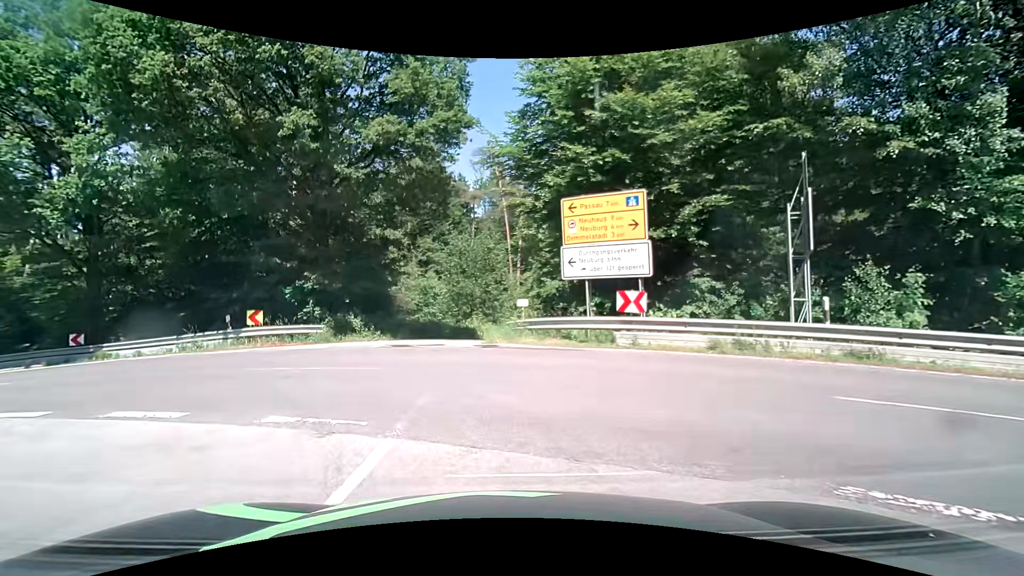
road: tertiary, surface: asphalt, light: Day
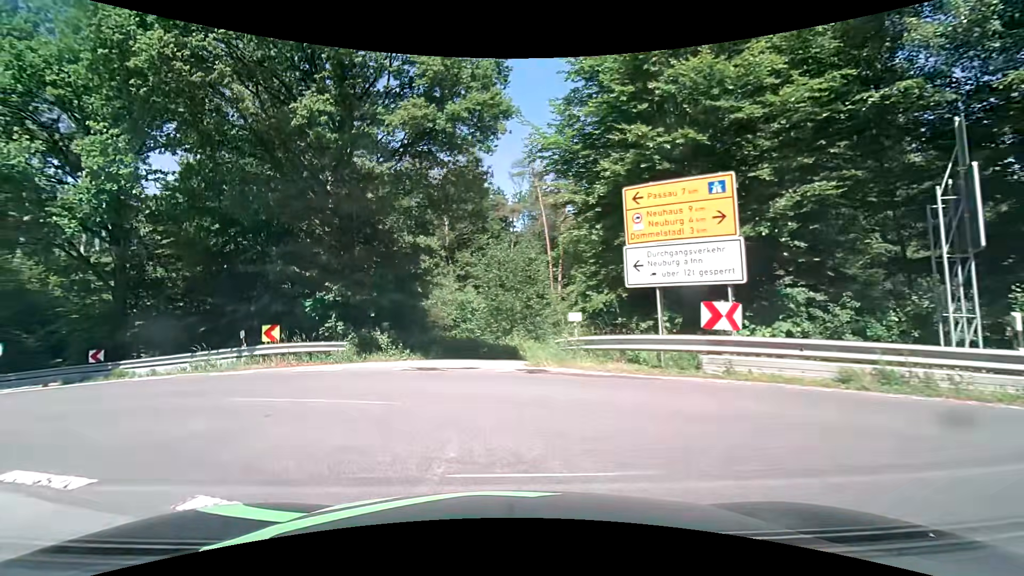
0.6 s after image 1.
(0.0, +2.7) m; -3°
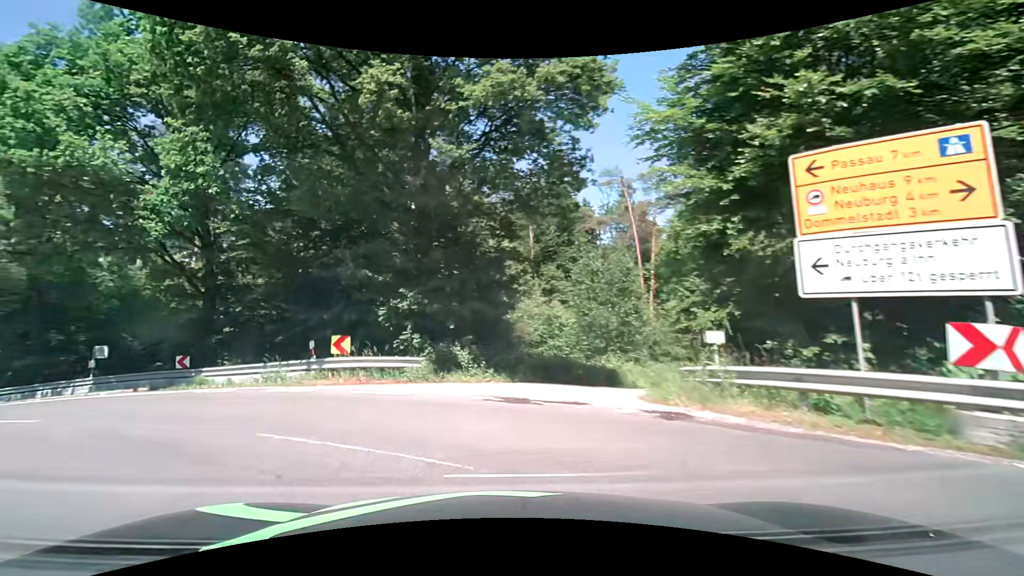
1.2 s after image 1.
(-0.2, +3.0) m; -13°
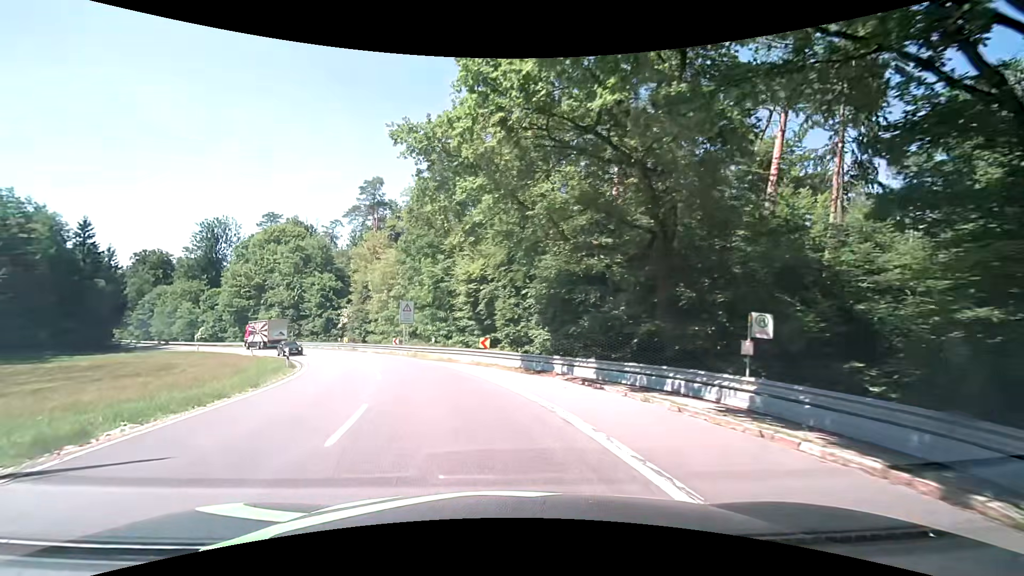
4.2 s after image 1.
(-10.6, +16.0) m; -58°
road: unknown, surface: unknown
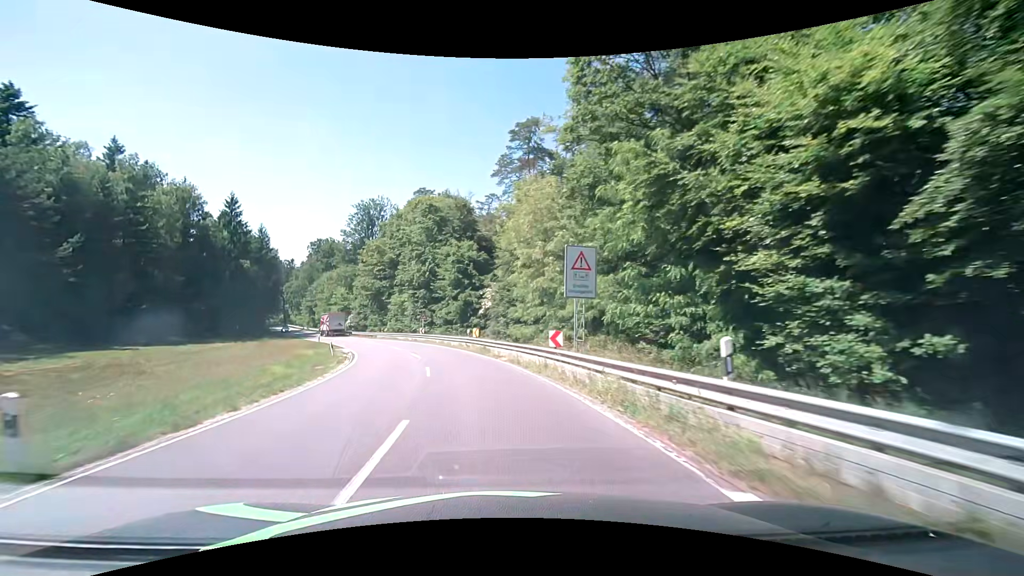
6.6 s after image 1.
(-4.9, +25.9) m; -19°
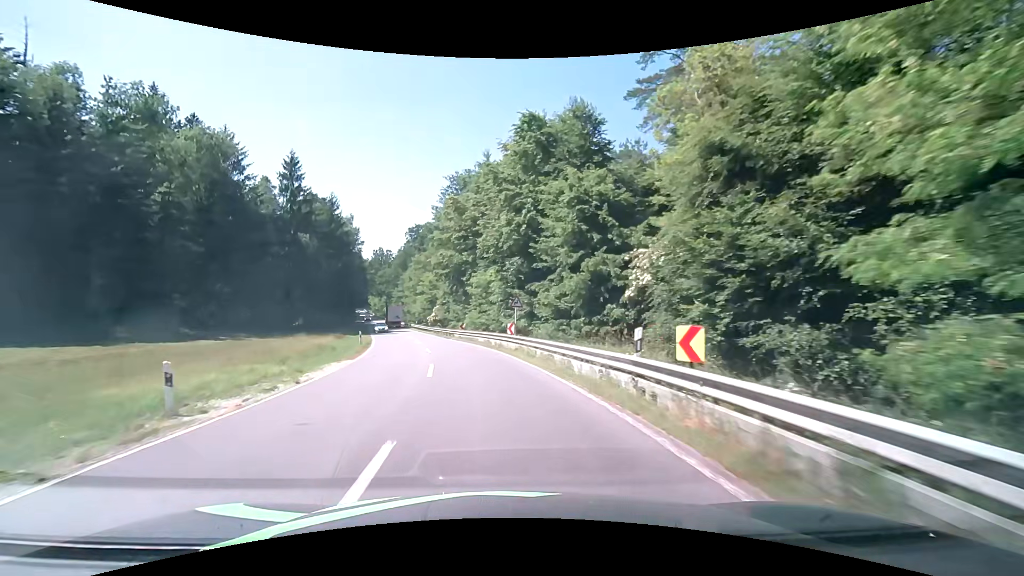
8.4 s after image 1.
(-2.5, +24.4) m; -11°
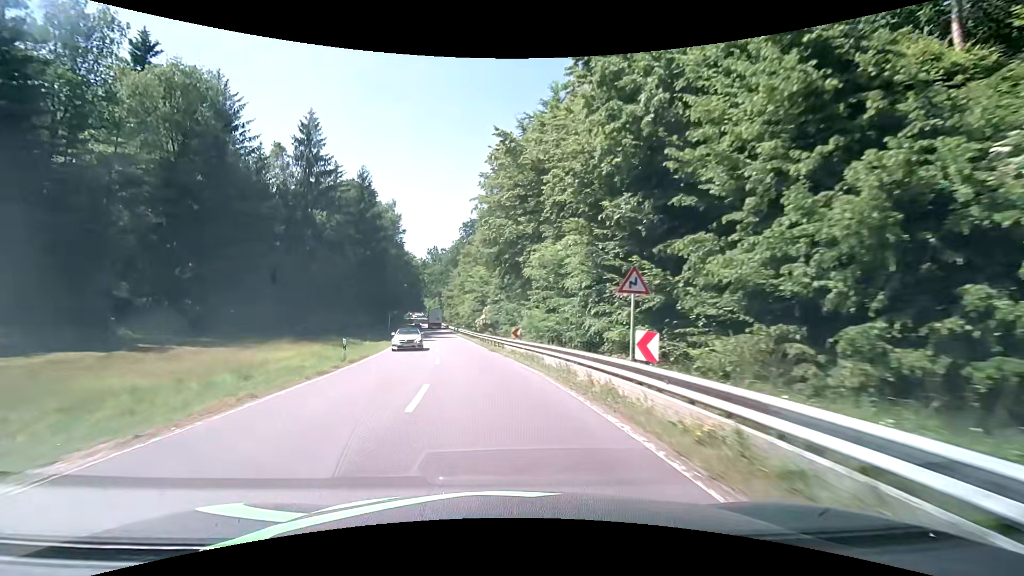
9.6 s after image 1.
(-1.2, +16.4) m; -7°
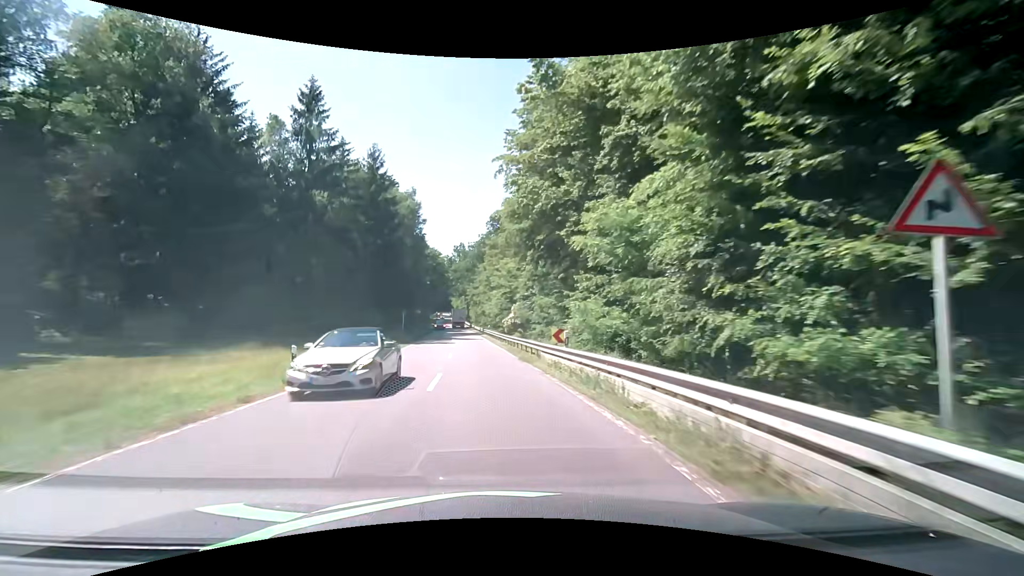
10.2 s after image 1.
(-0.3, +8.4) m; -3°
(0, +10) (-1, +20) (-2, +30) (-3, +40) (-5, +50) (-6, +60) (-7, +70) (-8, +80) (-10, +89) (-11, +99) m
